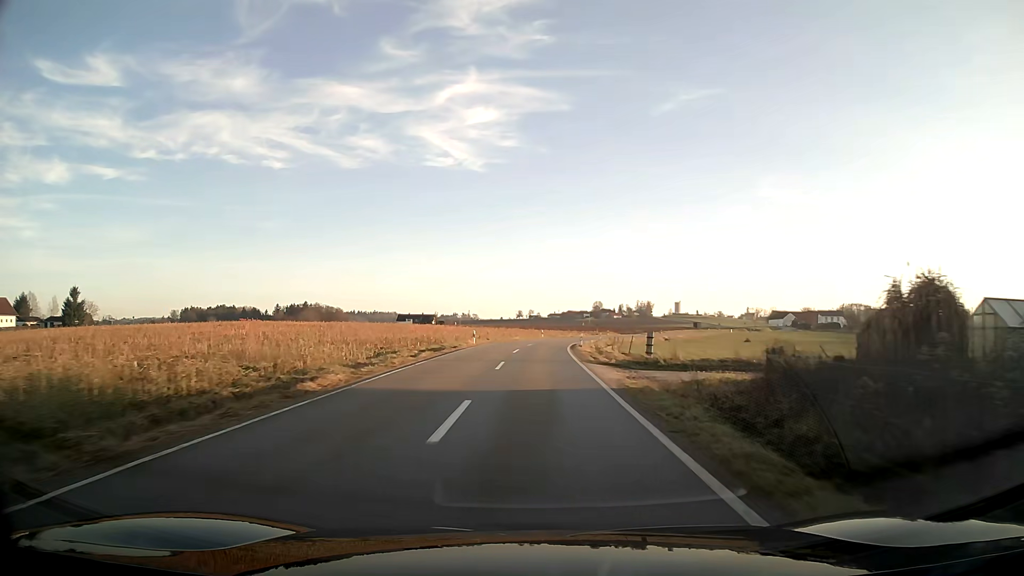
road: tertiary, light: Day
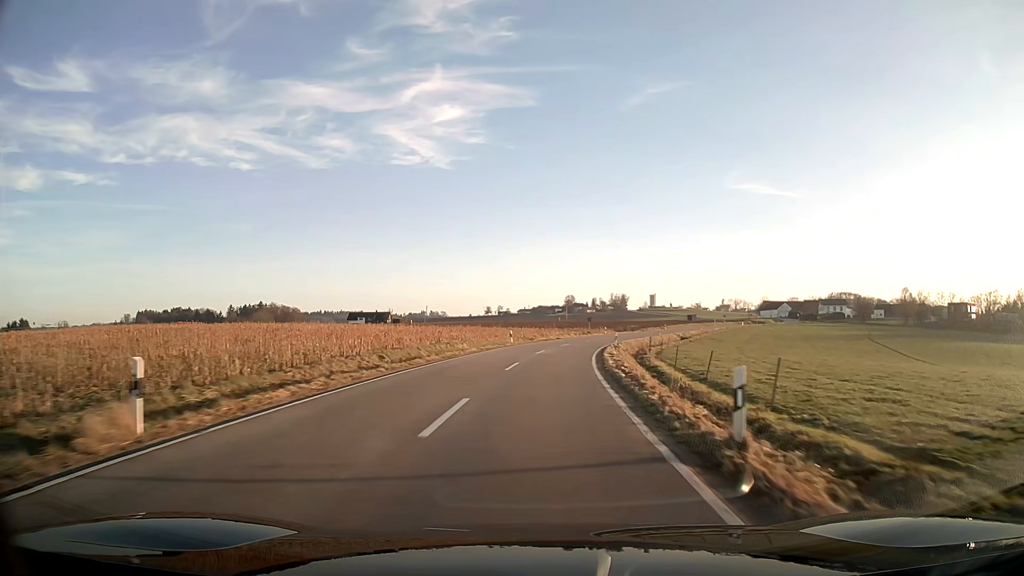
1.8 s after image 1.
(+0.7, +36.2) m; +3°
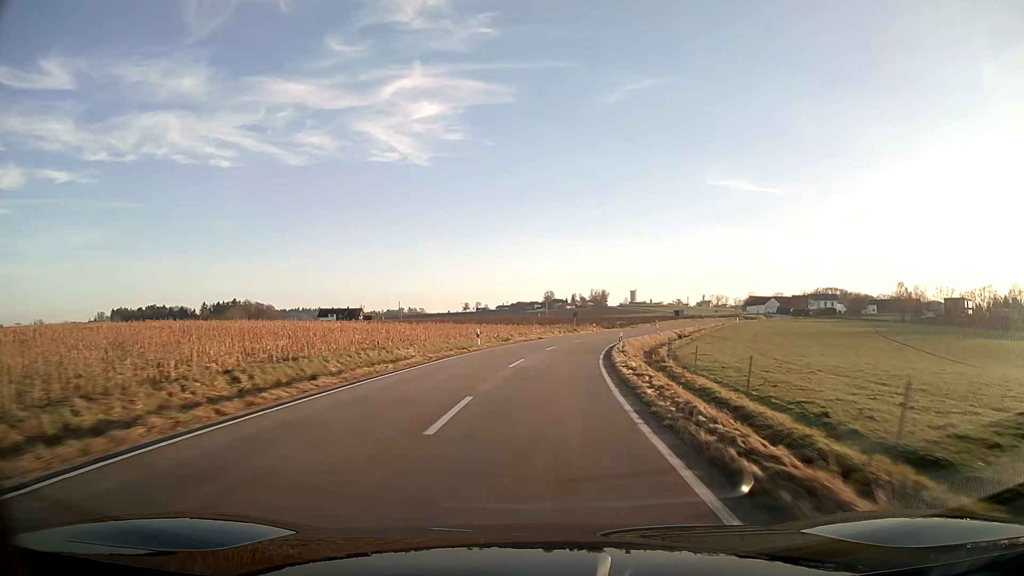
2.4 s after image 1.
(+0.2, +11.9) m; +2°
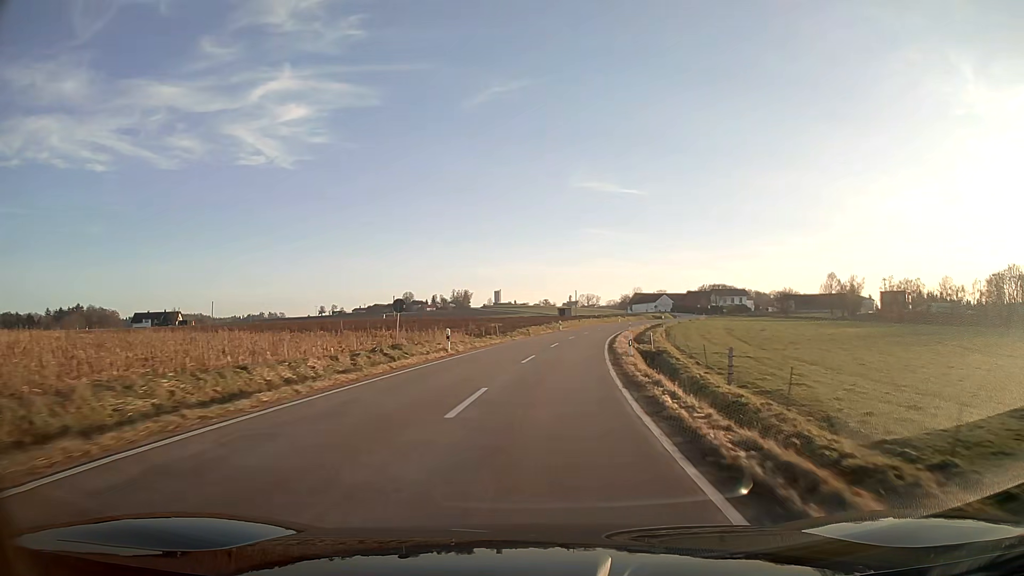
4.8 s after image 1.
(+4.4, +46.8) m; +12°
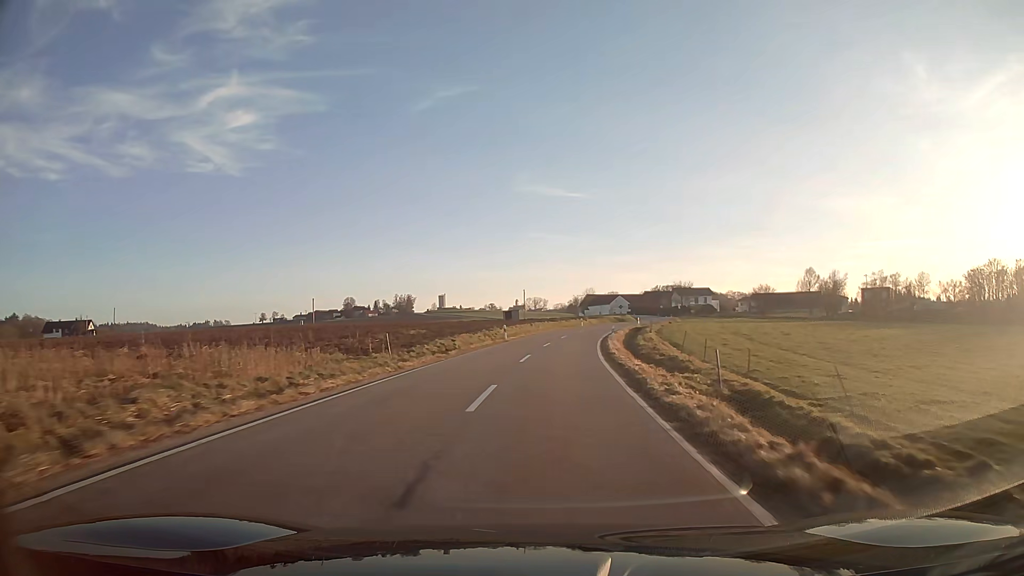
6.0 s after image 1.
(+0.9, +23.6) m; +4°
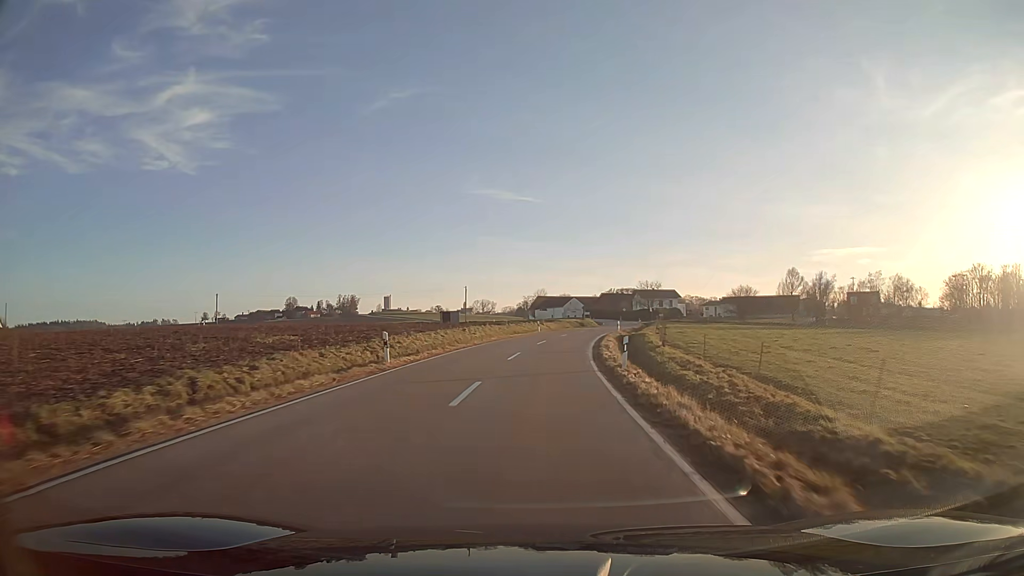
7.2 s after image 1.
(+0.9, +23.8) m; +4°
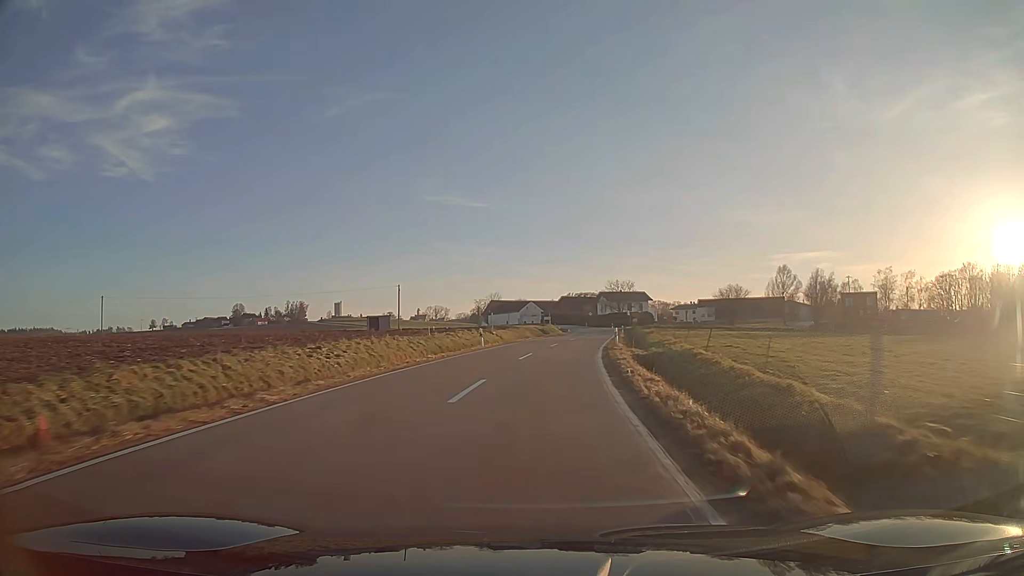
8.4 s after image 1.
(+0.8, +23.9) m; +4°
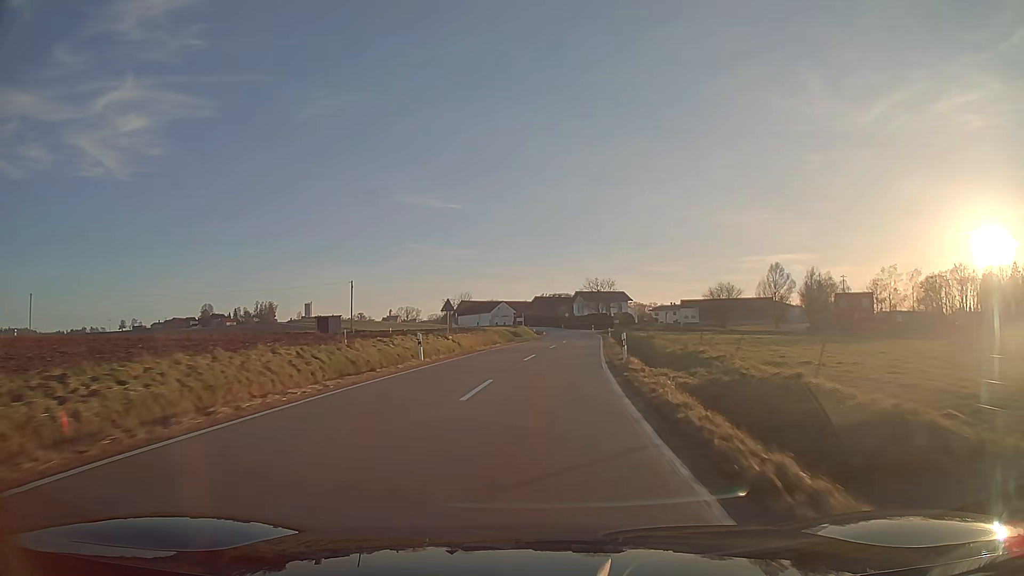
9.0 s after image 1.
(+0.2, +11.8) m; +2°
